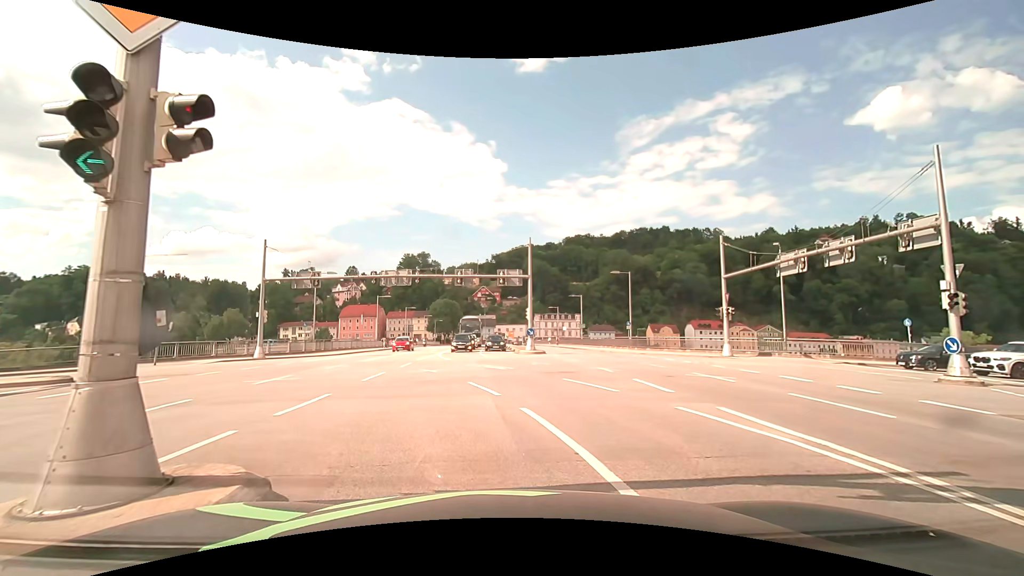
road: primary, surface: asphalt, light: Day
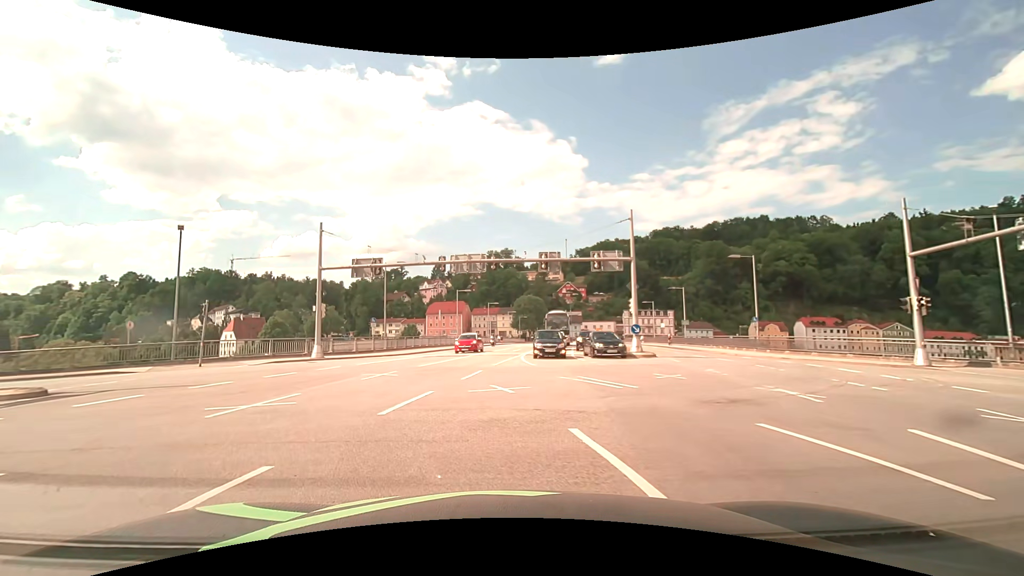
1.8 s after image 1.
(-0.4, +7.3) m; -9°
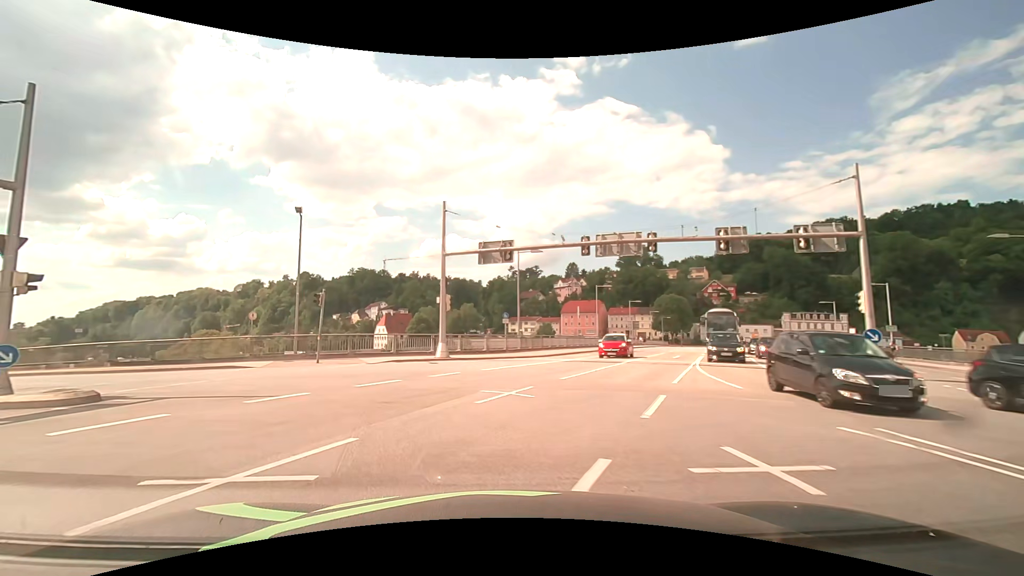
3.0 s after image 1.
(-0.8, +6.4) m; -16°
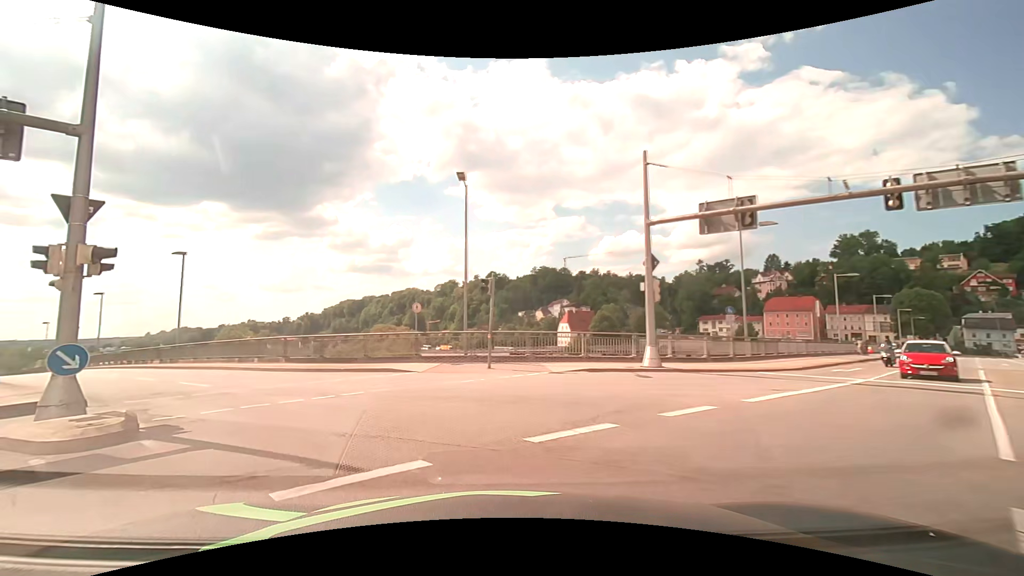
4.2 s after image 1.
(-1.1, +7.2) m; -19°
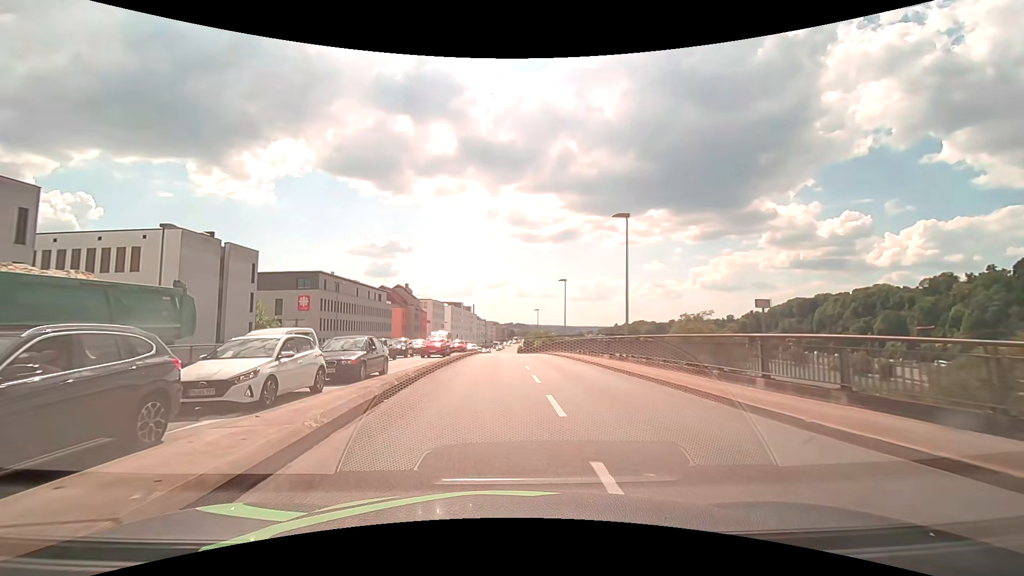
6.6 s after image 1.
(-6.6, +13.6) m; -50°
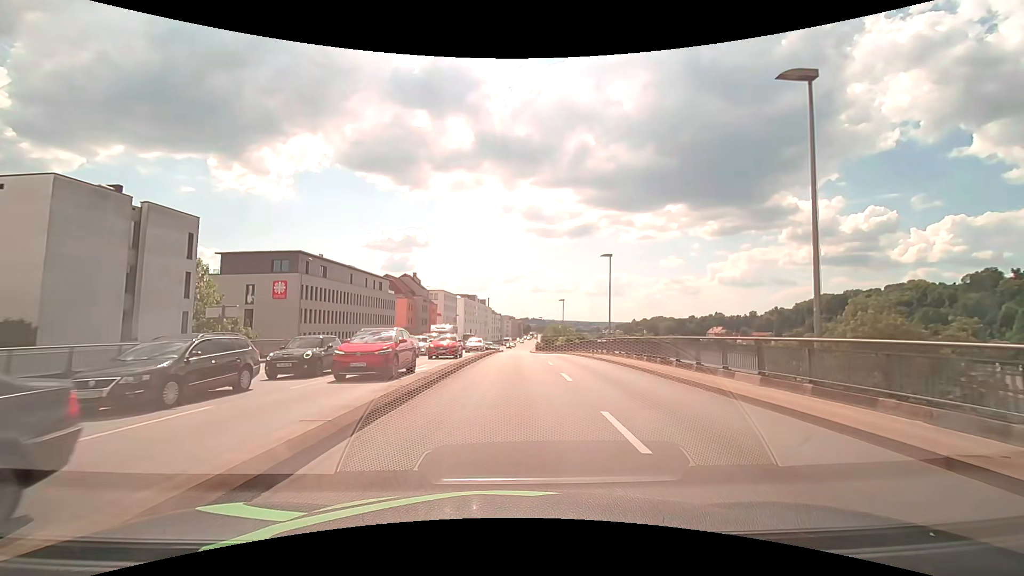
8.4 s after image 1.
(-0.3, +14.8) m; -1°
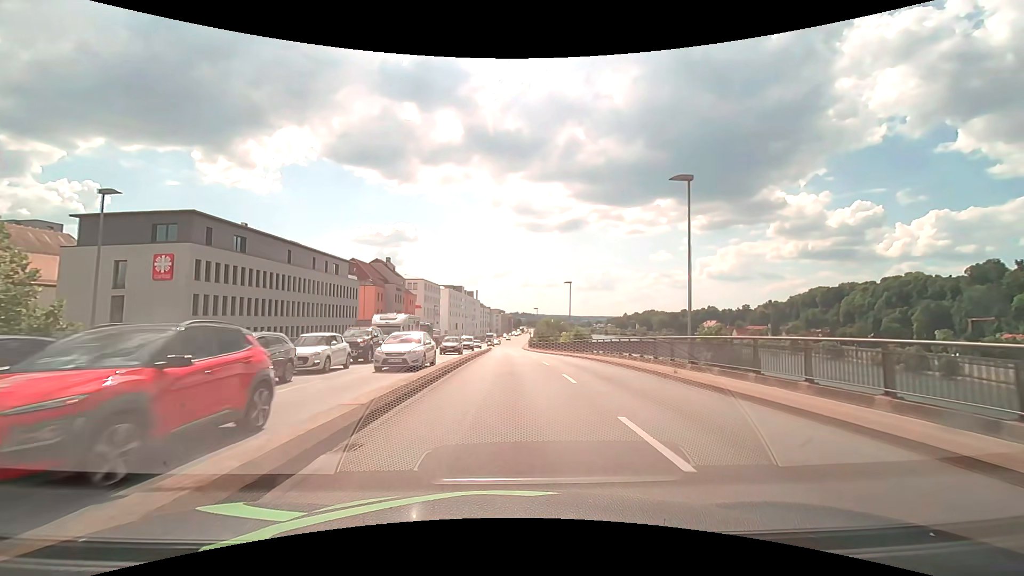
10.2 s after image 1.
(+0.2, +19.2) m; +1°
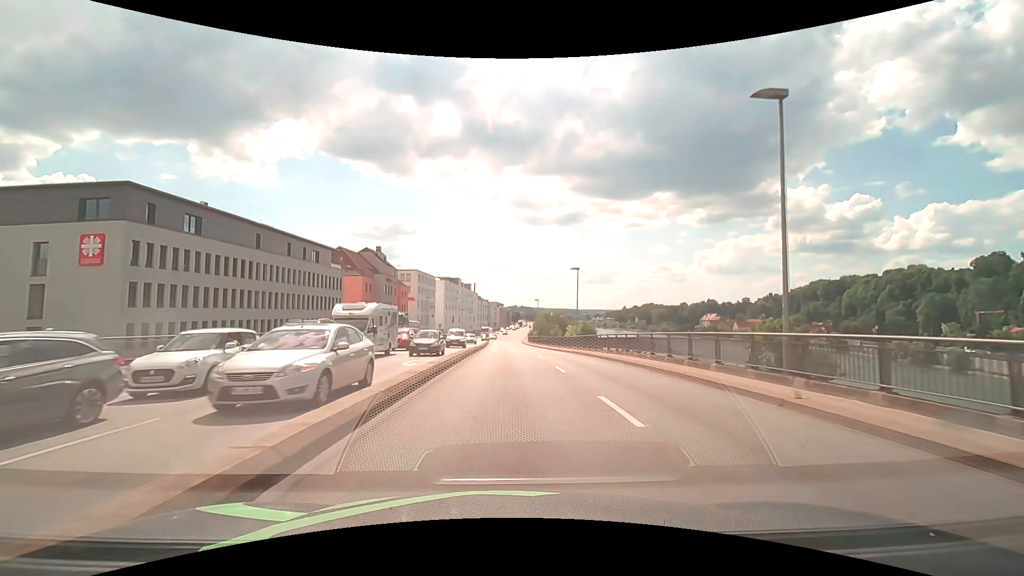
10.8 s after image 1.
(0.0, +7.0) m; 0°
(0, +10) (0, +20) (0, +30) (0, +40) (0, +50) (0, +60) (-1, +70) (-1, +80) (-1, +90) (-1, +100) m
